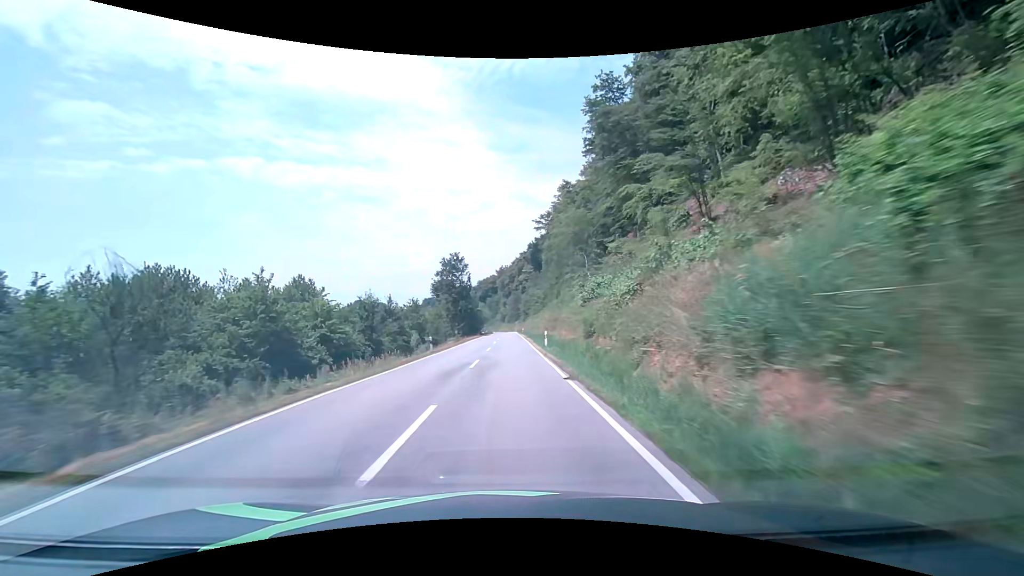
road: secondary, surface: asphalt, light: Day
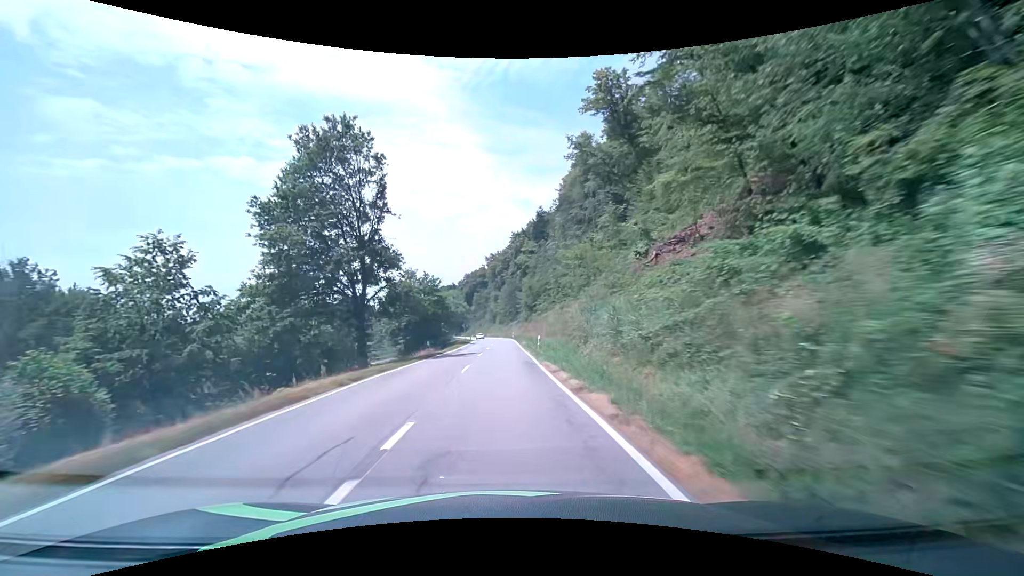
(+0.4, +61.1) m; +1°
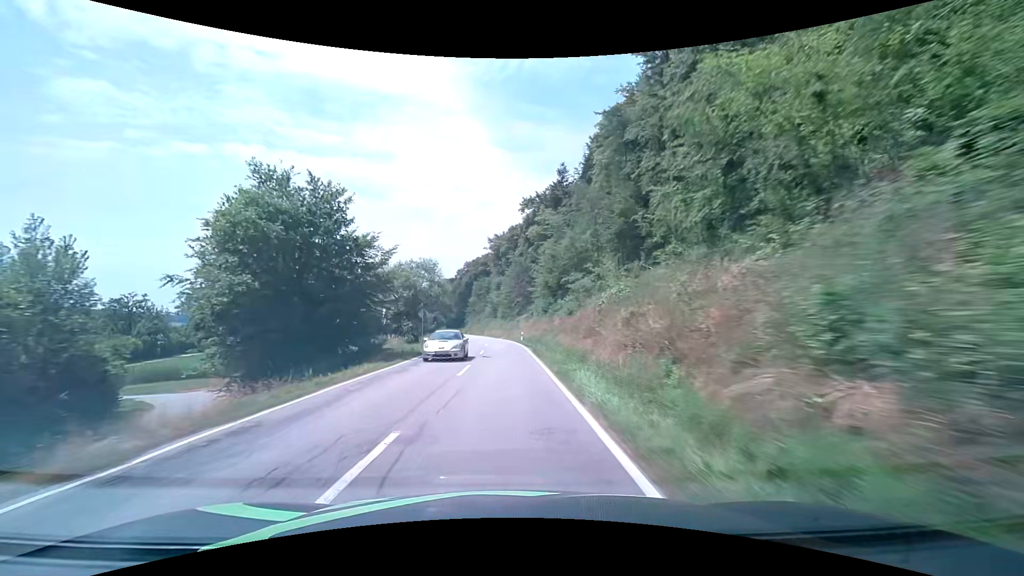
(-0.2, +36.5) m; -1°
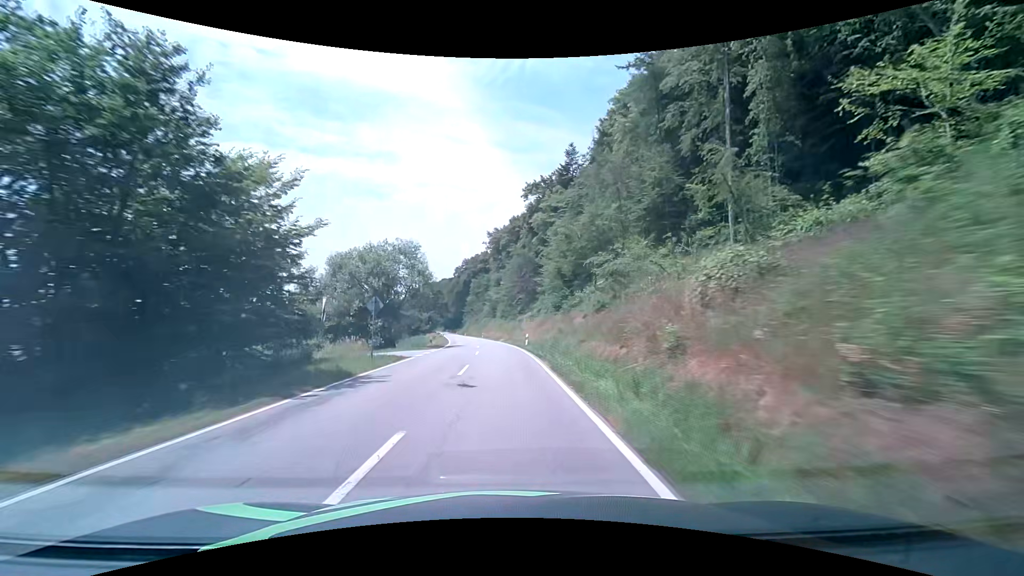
(0.0, +12.1) m; 0°
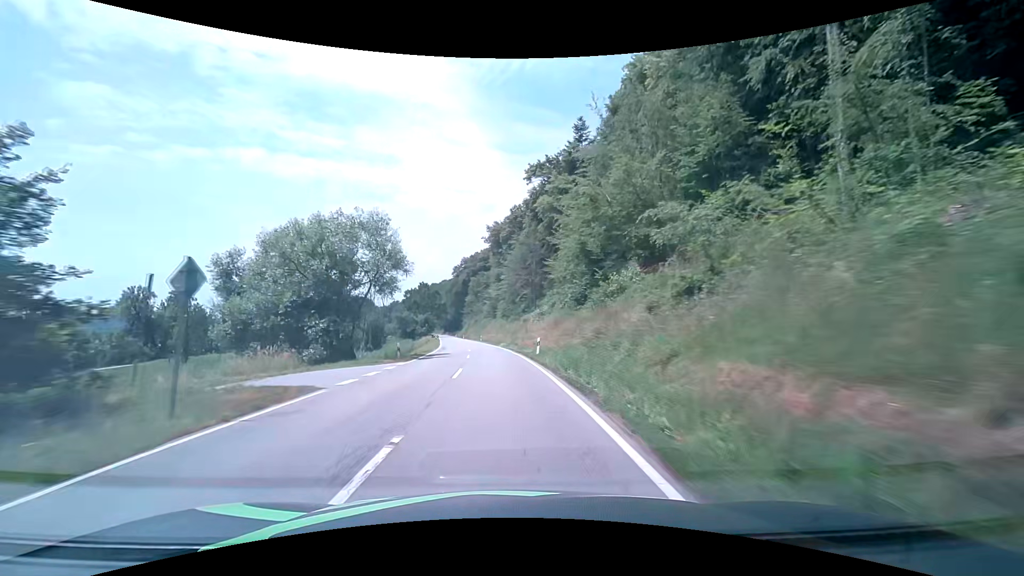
(0.0, +12.1) m; 0°
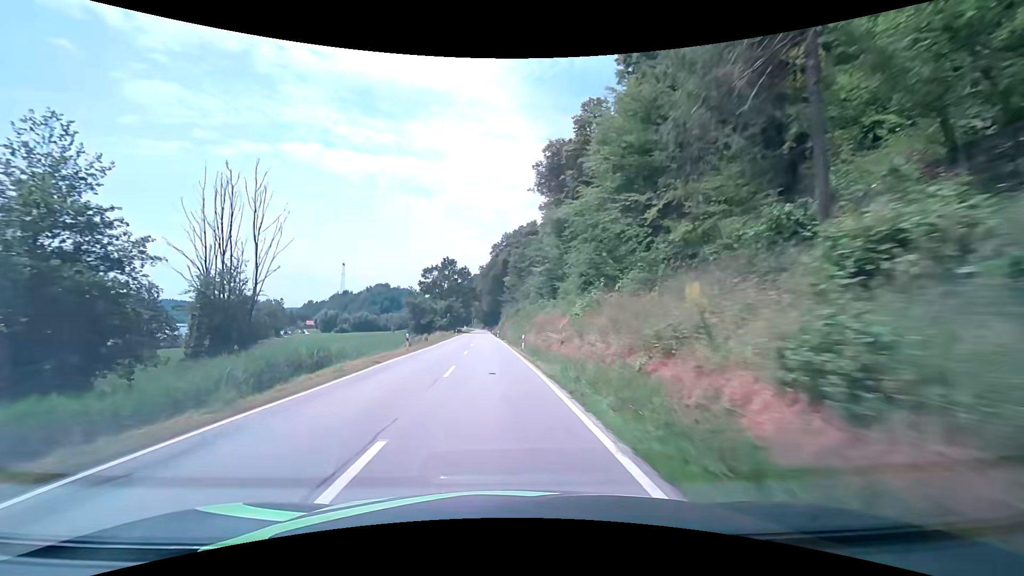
(-2.3, +48.4) m; -5°
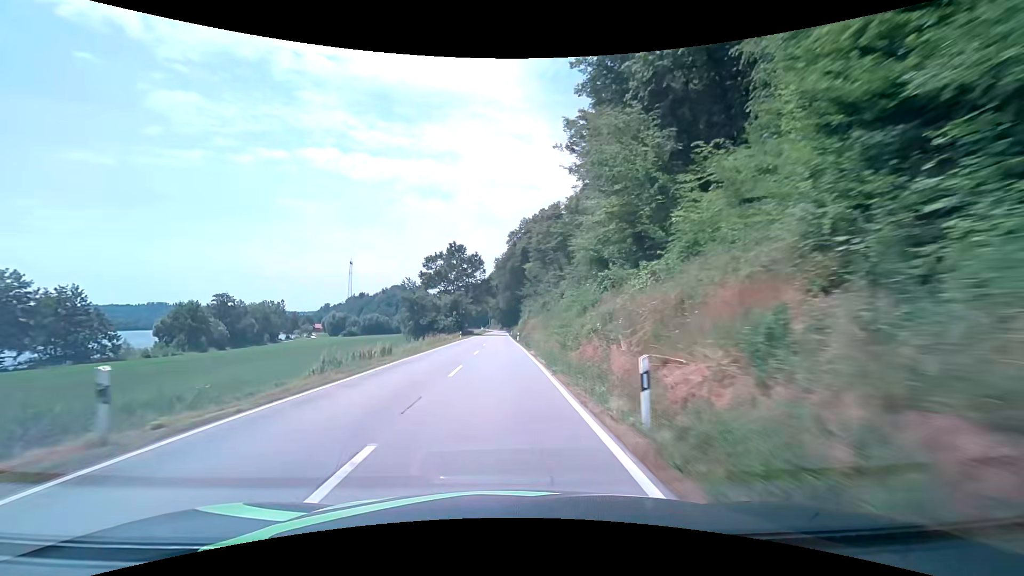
(-0.5, +24.3) m; -2°
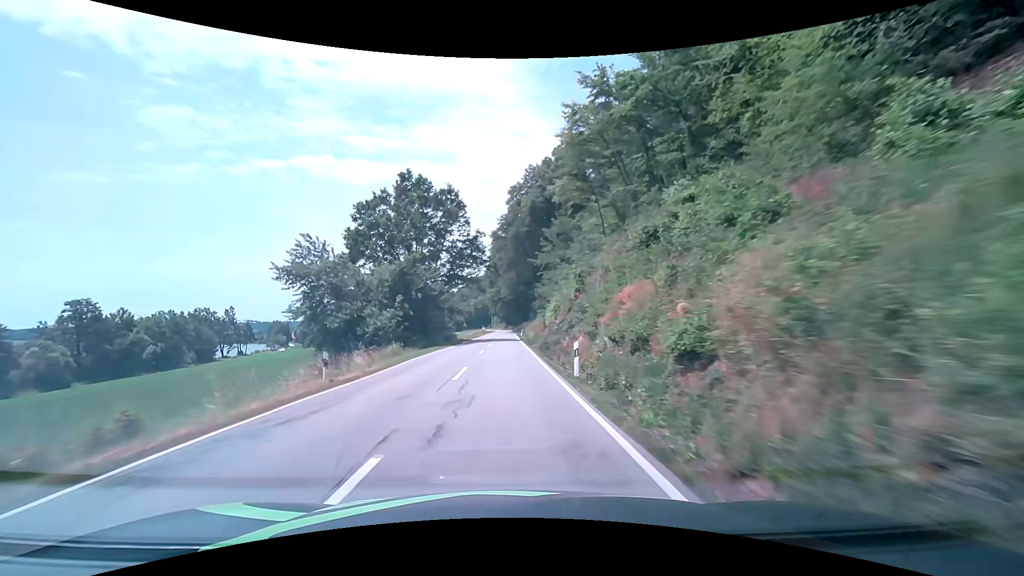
(-0.7, +48.5) m; -1°
(0, +10) (0, +20) (0, +30) (0, +40) (0, +50) (0, +60) (+1, +70) (+1, +80) (+1, +90) (+1, +100) m
